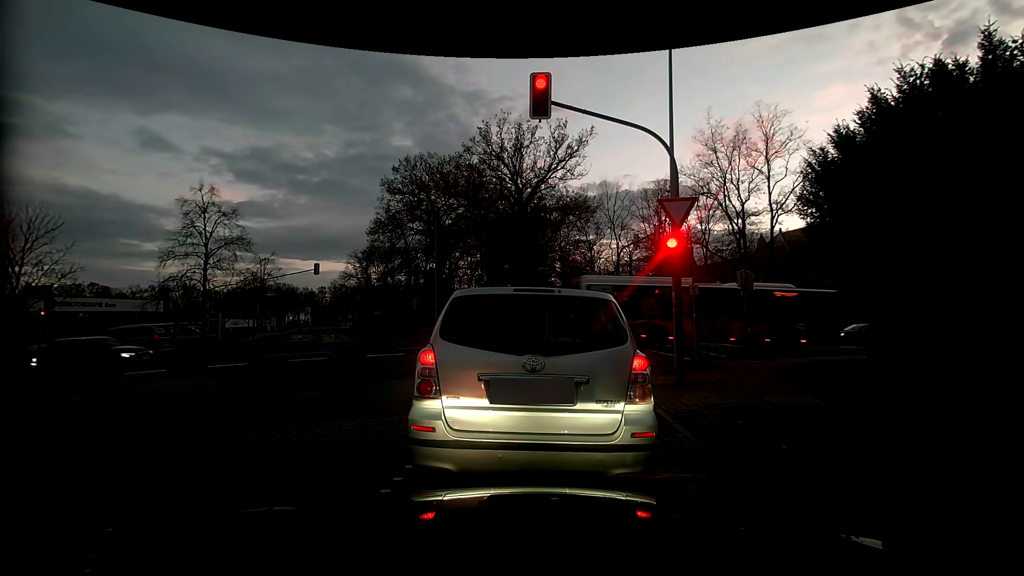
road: residential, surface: sett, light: Dusk
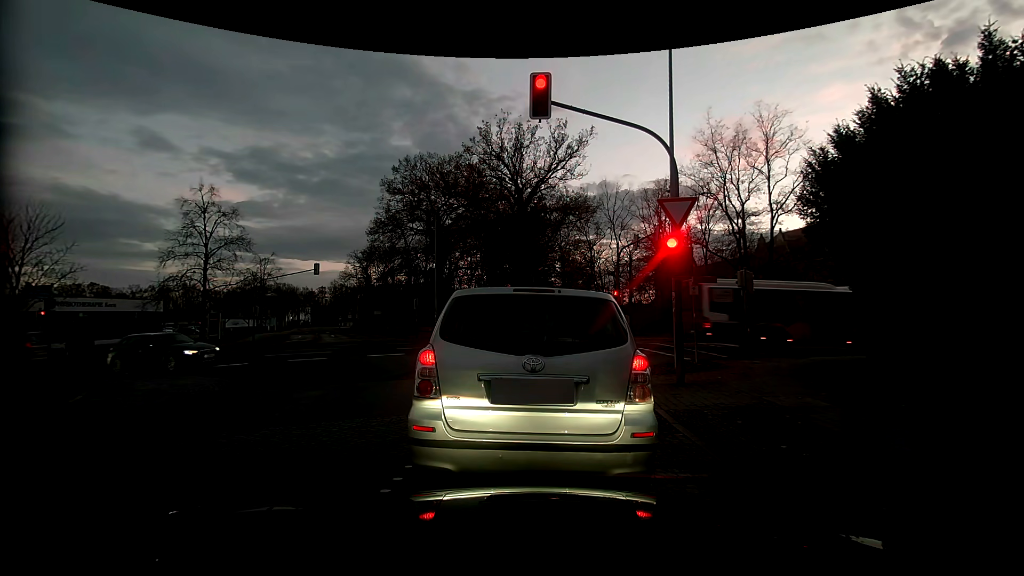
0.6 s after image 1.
(0.0, 0.0) m; 0°
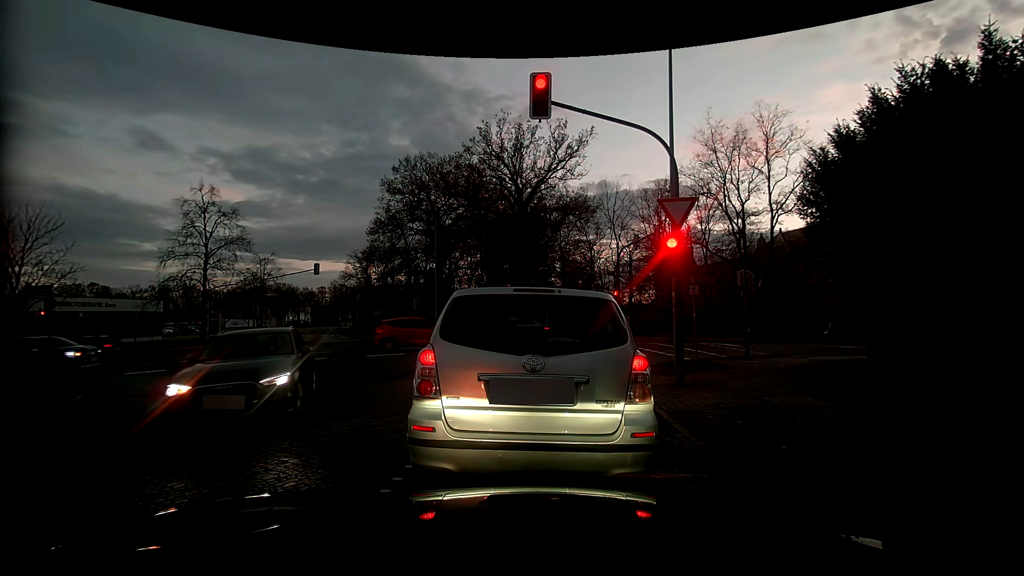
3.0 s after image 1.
(0.0, 0.0) m; 0°
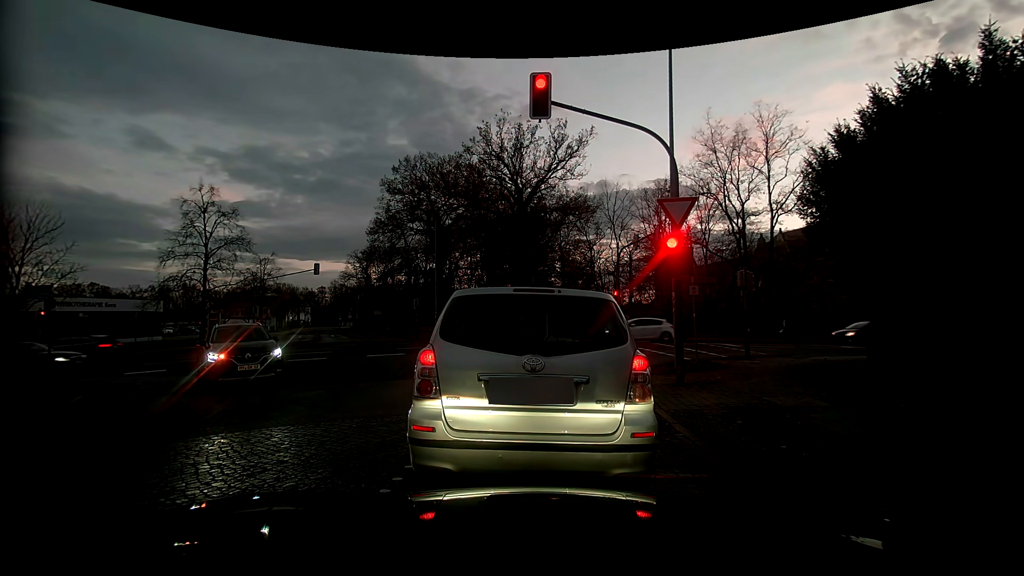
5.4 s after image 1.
(0.0, 0.0) m; 0°
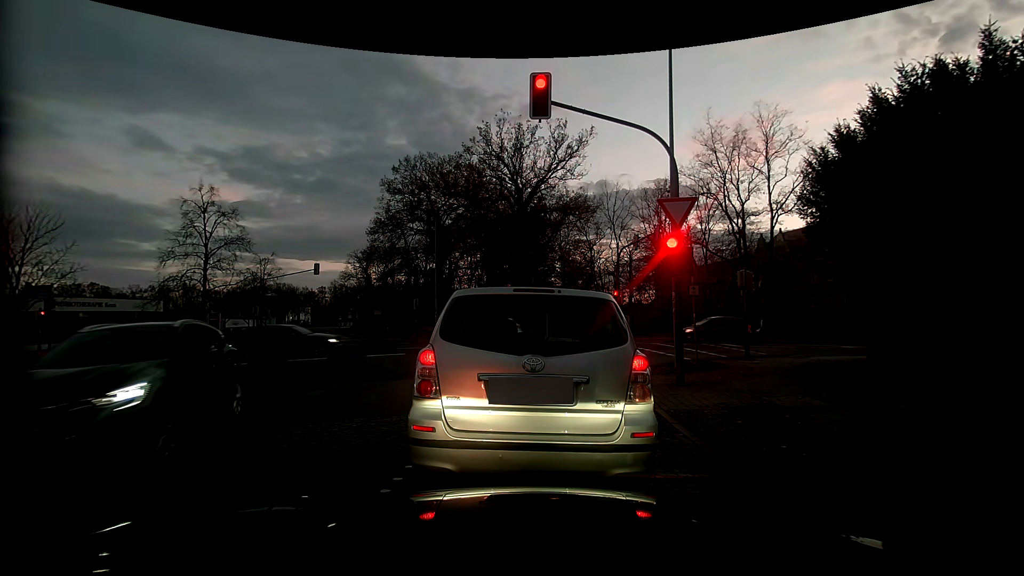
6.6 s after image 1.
(0.0, 0.0) m; 0°
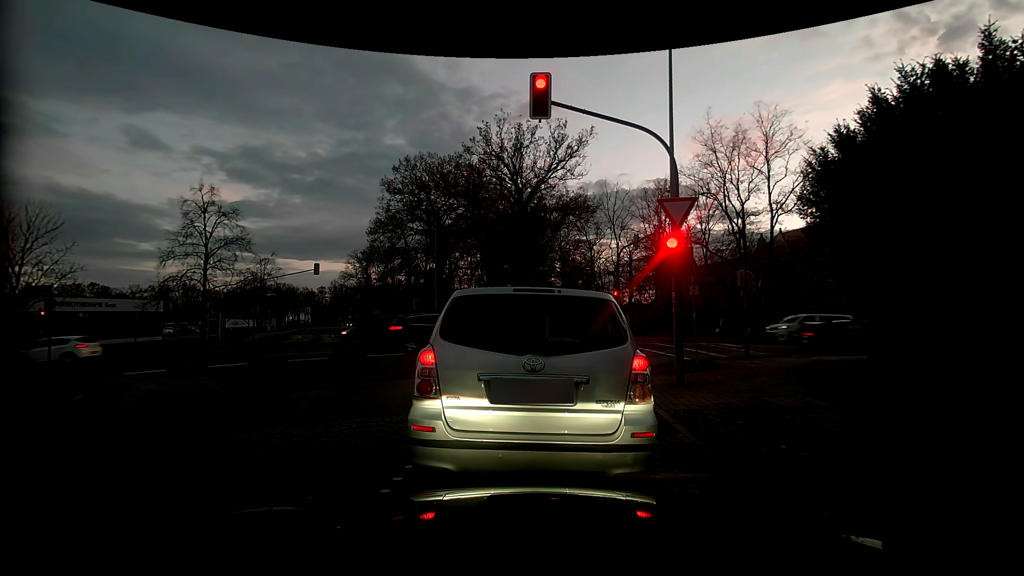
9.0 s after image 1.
(0.0, 0.0) m; 0°
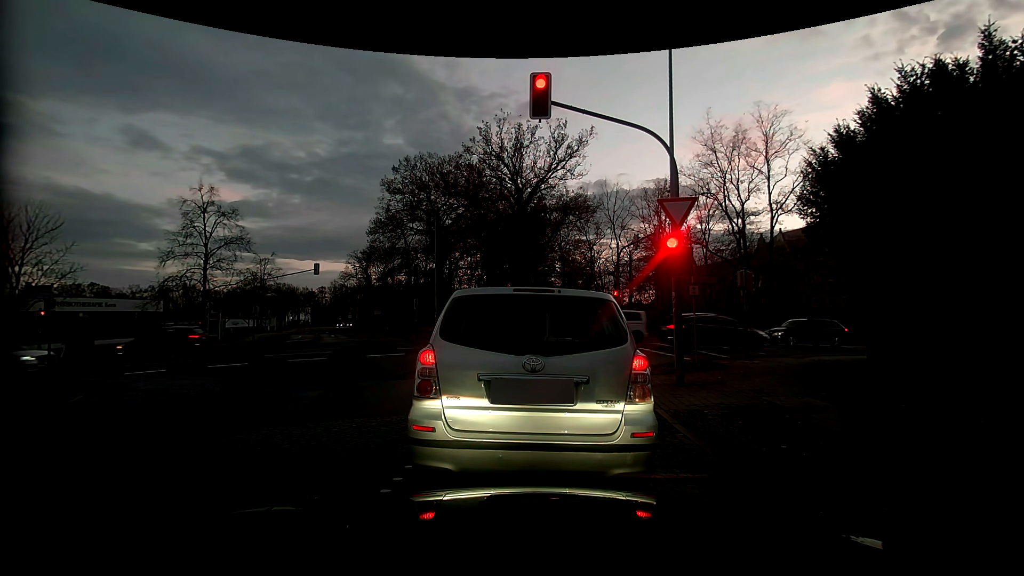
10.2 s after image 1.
(0.0, 0.0) m; 0°
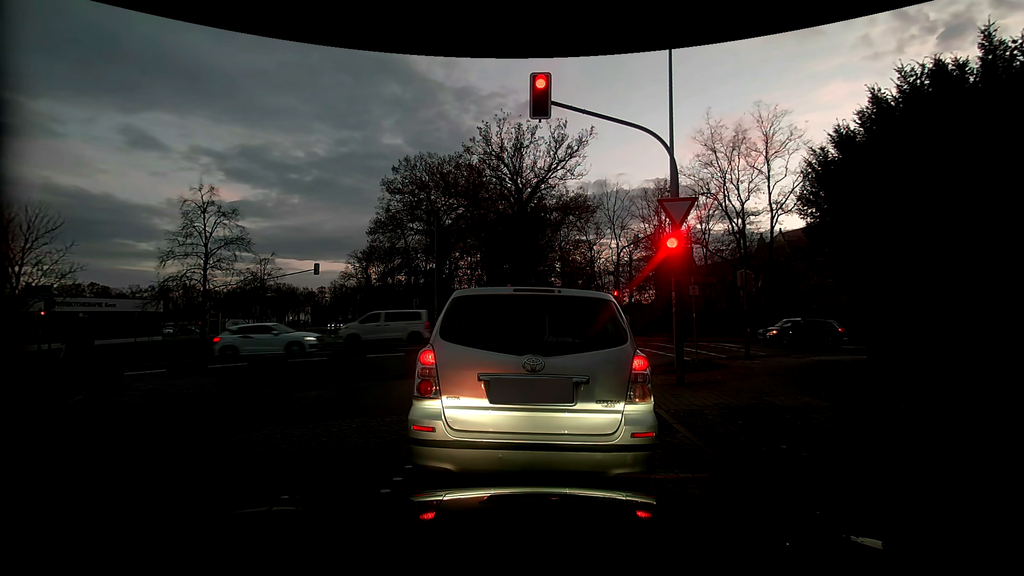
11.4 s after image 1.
(0.0, 0.0) m; 0°
(0, +10) (-3, +20) (-10, +27) (-20, +29) (-29, +27) (-39, +25) (-49, +23) (-59, +21) (-69, +19) (-78, +17) m
